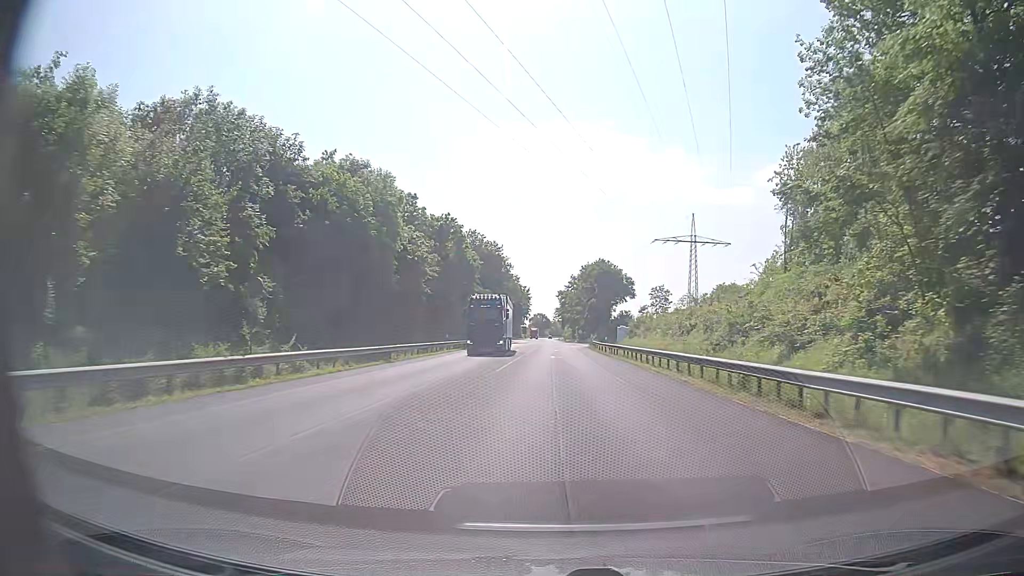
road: primary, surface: asphalt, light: Day
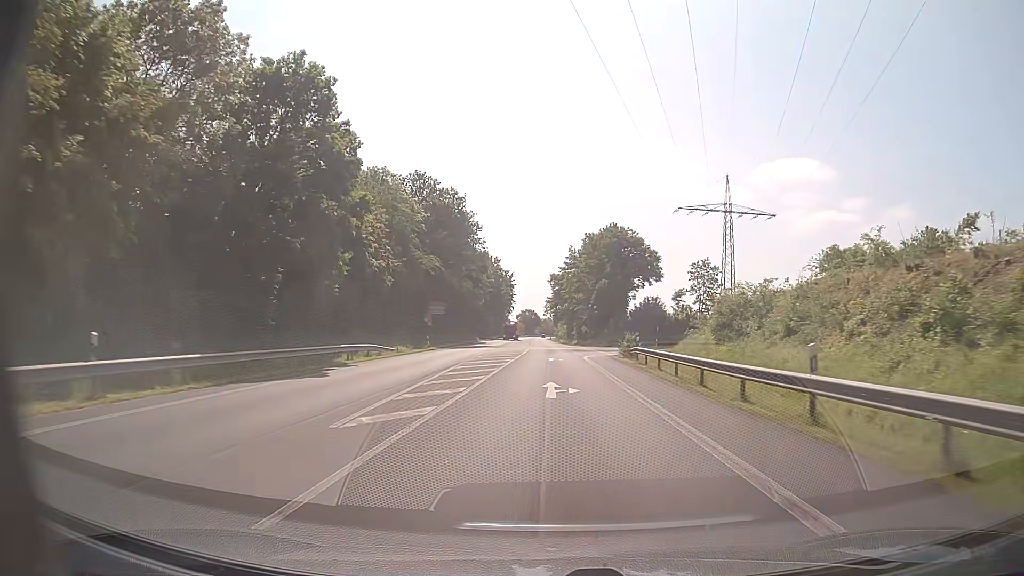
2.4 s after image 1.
(+1.0, +45.2) m; +2°
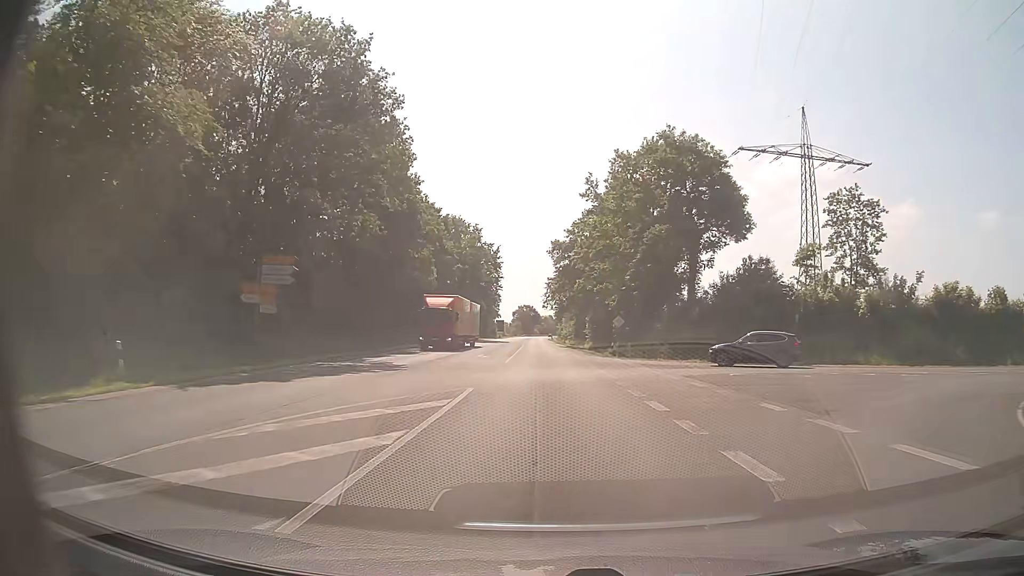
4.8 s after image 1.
(-0.1, +45.2) m; 0°
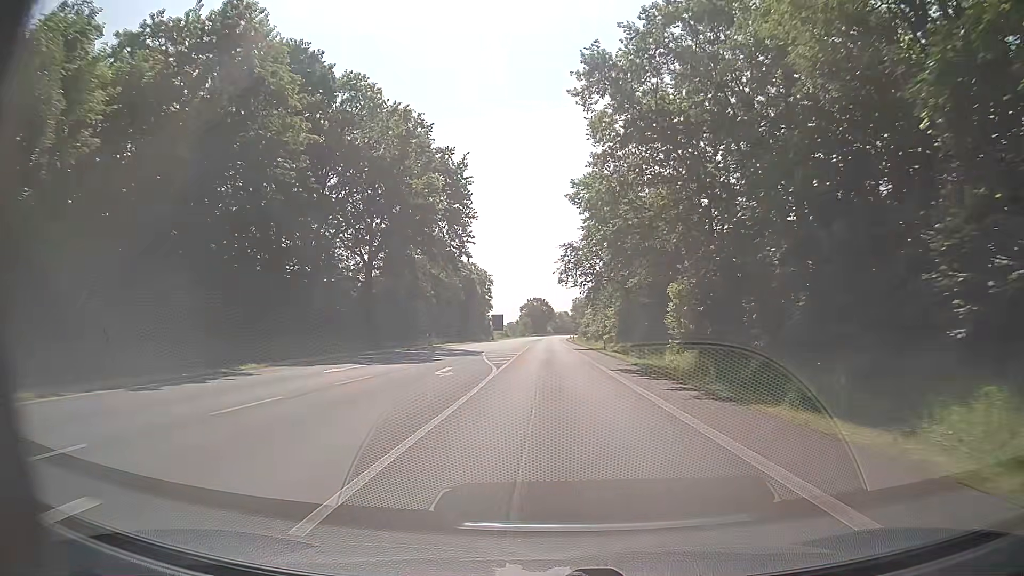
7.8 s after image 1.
(-0.8, +57.6) m; -2°
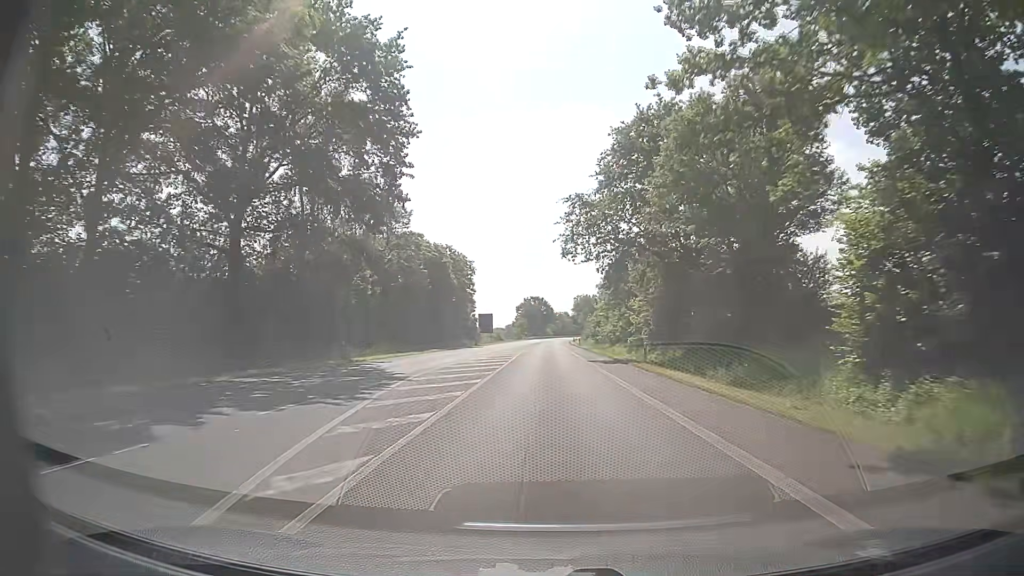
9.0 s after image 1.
(+0.2, +24.0) m; 0°
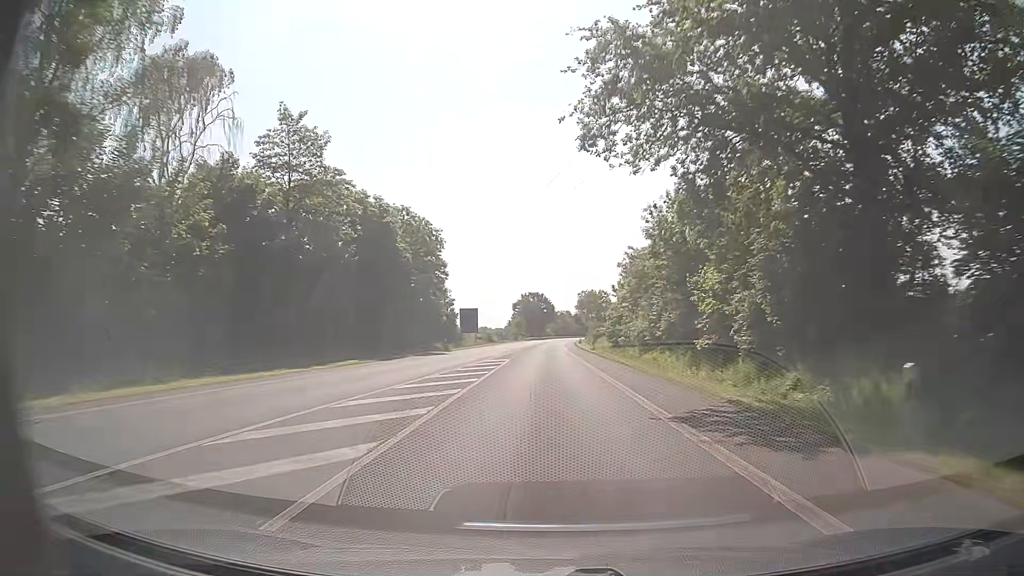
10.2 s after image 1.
(0.0, +24.5) m; 0°
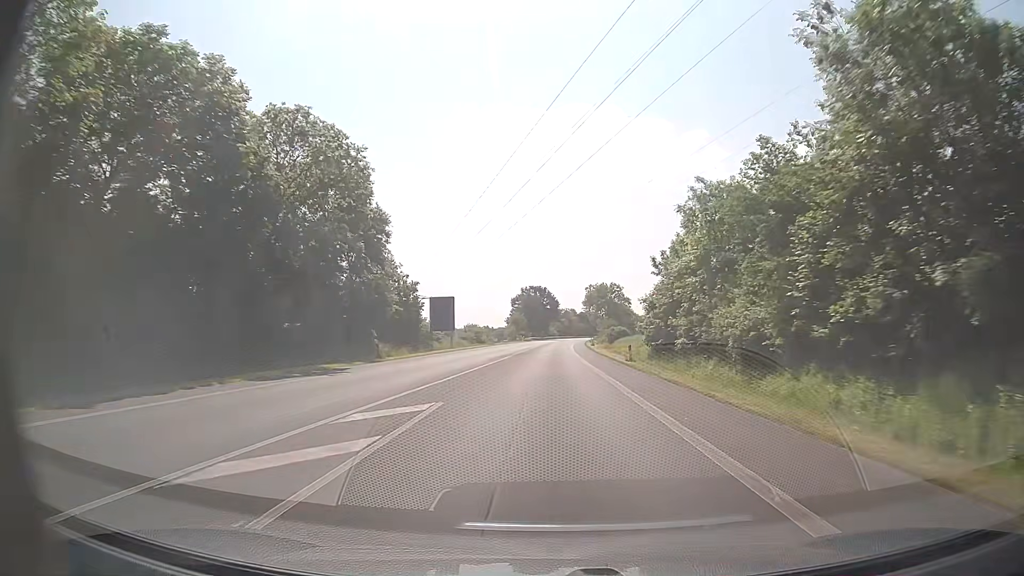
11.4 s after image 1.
(+0.1, +25.1) m; +1°
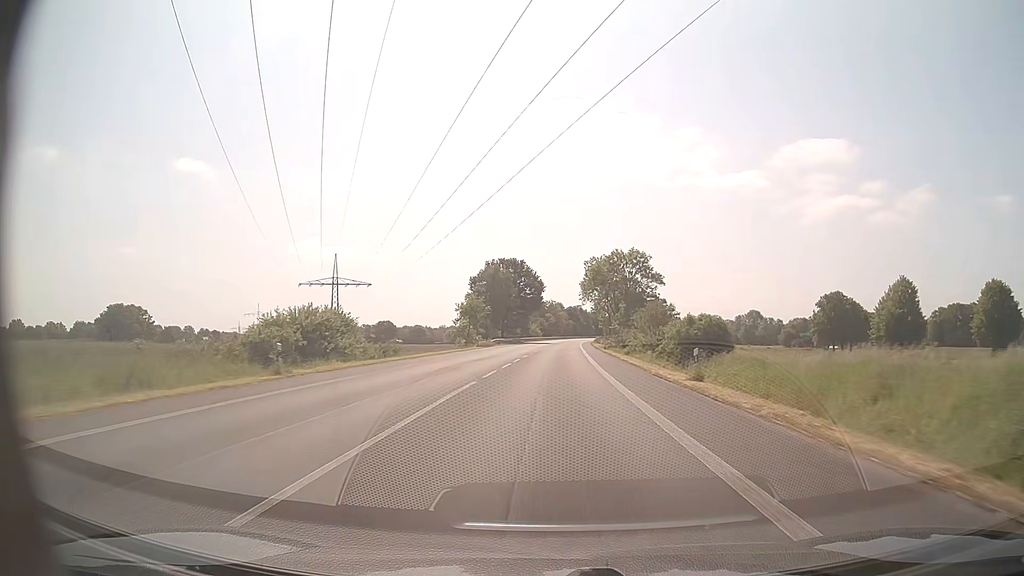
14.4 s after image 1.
(-0.3, +64.8) m; +1°
(0, +10) (0, +20) (0, +30) (0, +40) (+1, +50) (+1, +60) (+1, +70) (+2, +80) (+2, +90) (+3, +100) m
